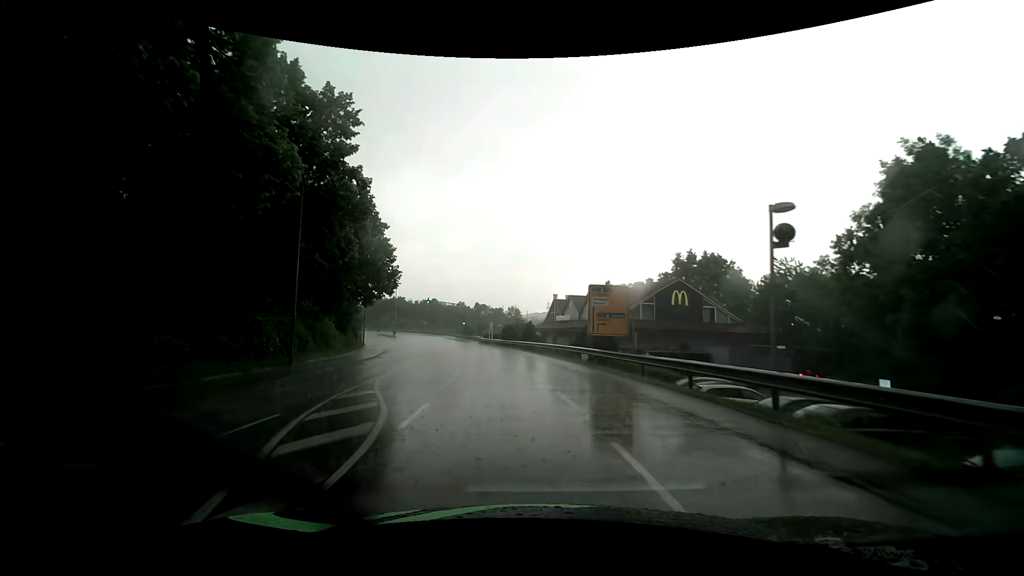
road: tertiary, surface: asphalt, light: Day
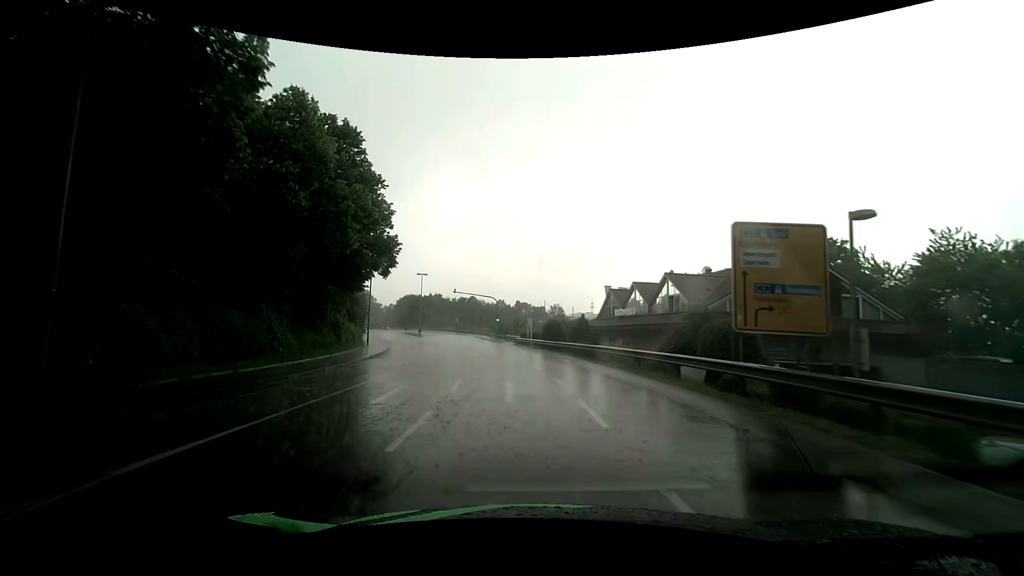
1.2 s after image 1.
(-0.5, +13.8) m; -5°
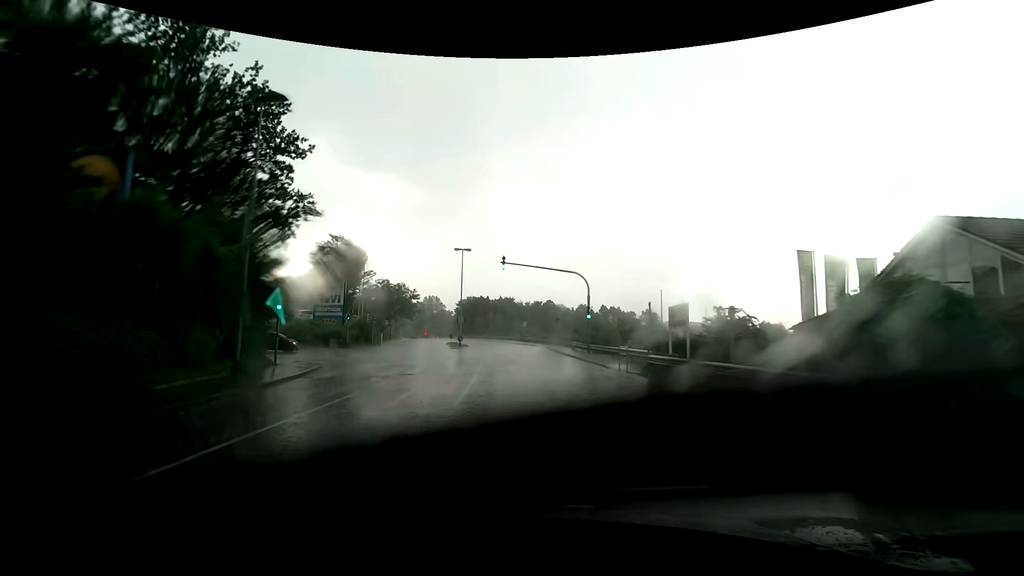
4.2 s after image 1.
(-2.6, +31.8) m; -9°
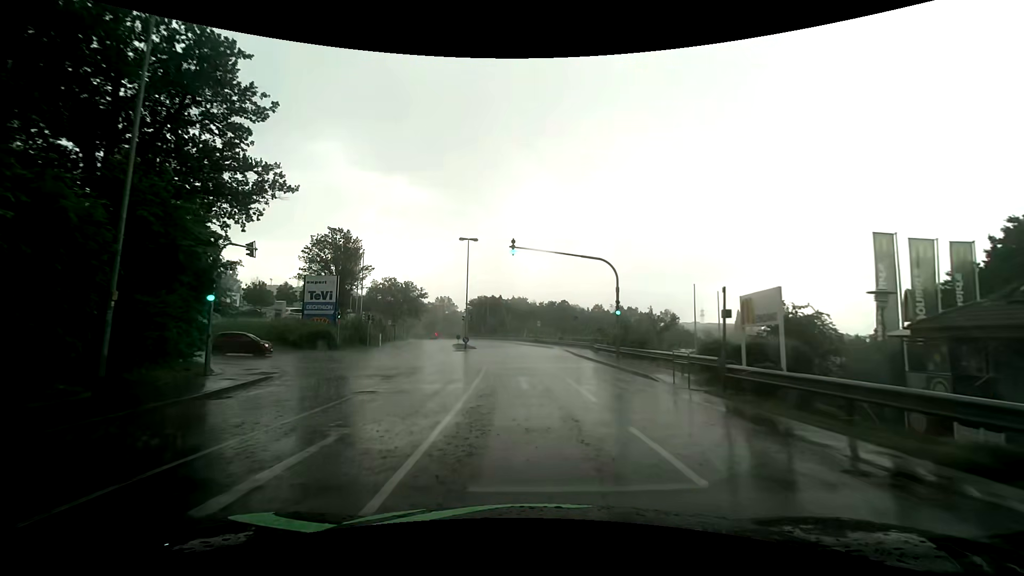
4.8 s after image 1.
(-0.1, +6.1) m; -1°
(0, +10) (-1, +20) (-1, +30) (-2, +40) (-3, +50) (-5, +60) (-7, +69) (-10, +79) (-12, +89) (-15, +98) m
